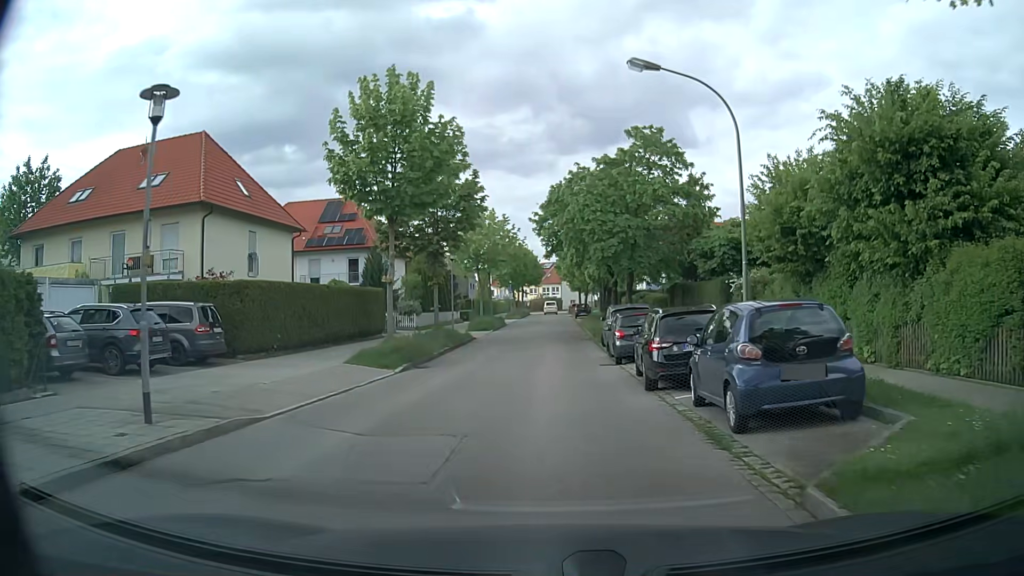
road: residential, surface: asphalt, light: Day
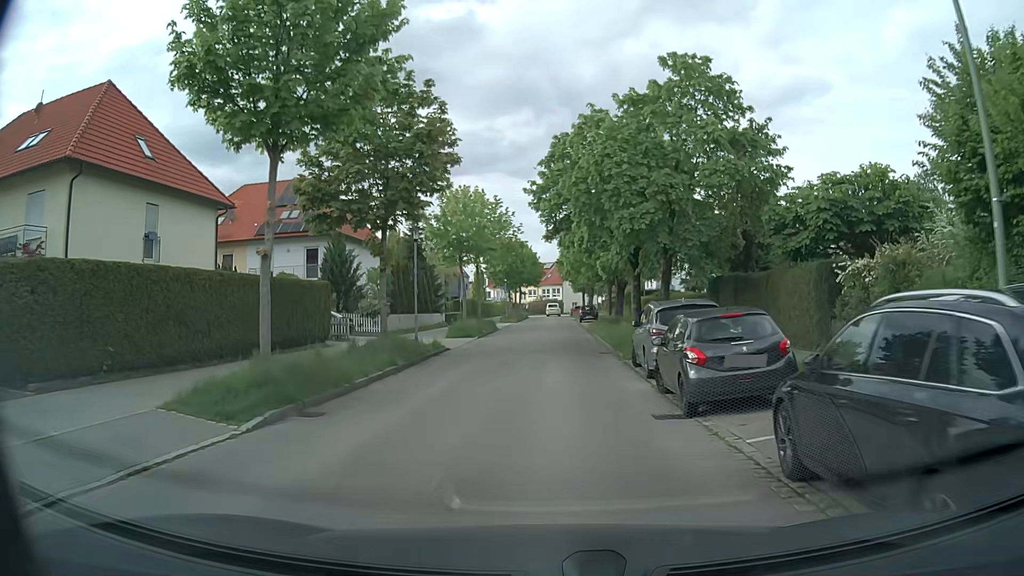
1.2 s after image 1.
(+0.1, +9.9) m; +1°
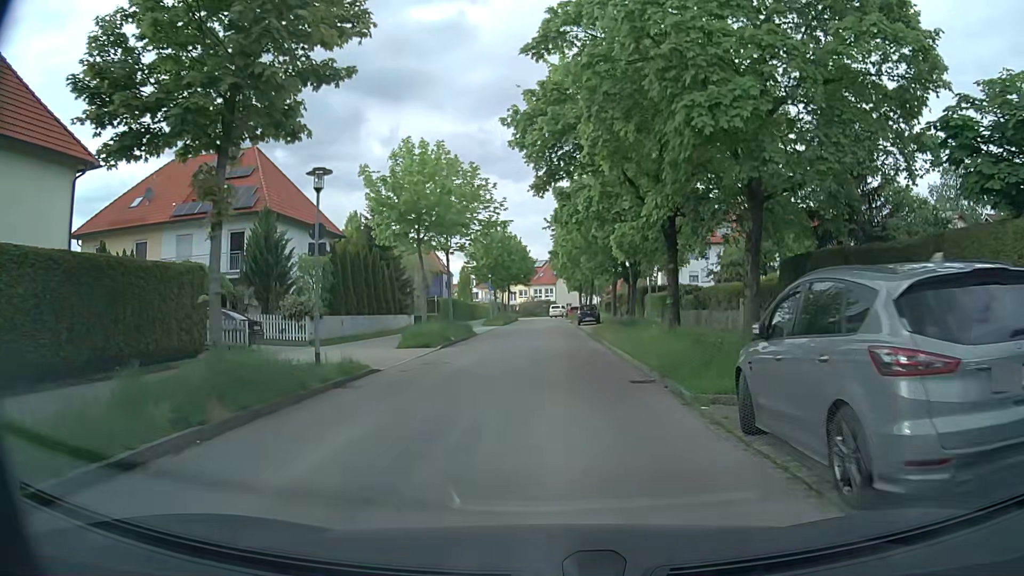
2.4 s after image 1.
(0.0, +10.4) m; 0°
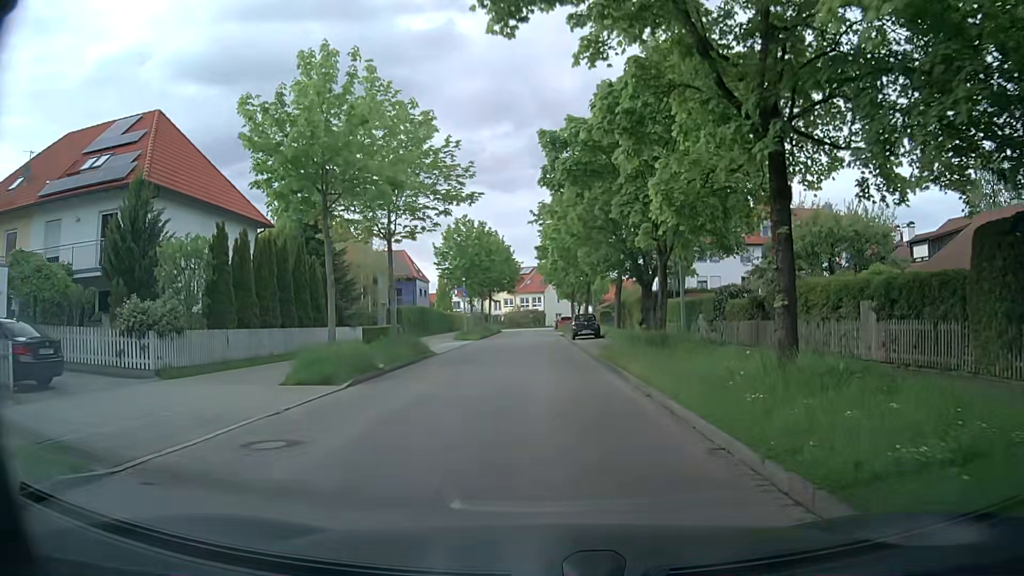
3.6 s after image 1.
(+0.2, +10.6) m; +1°
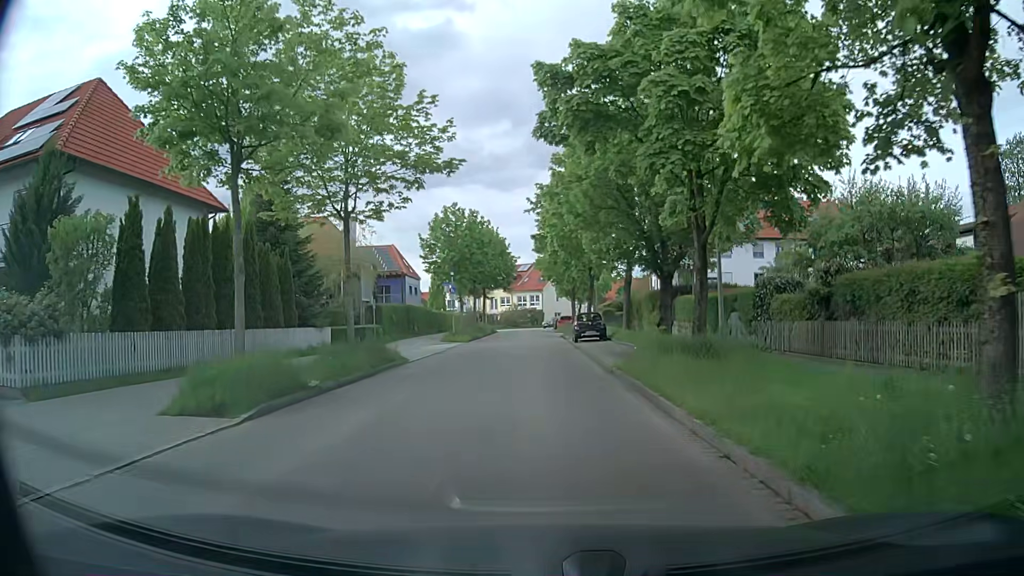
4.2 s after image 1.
(0.0, +5.2) m; 0°
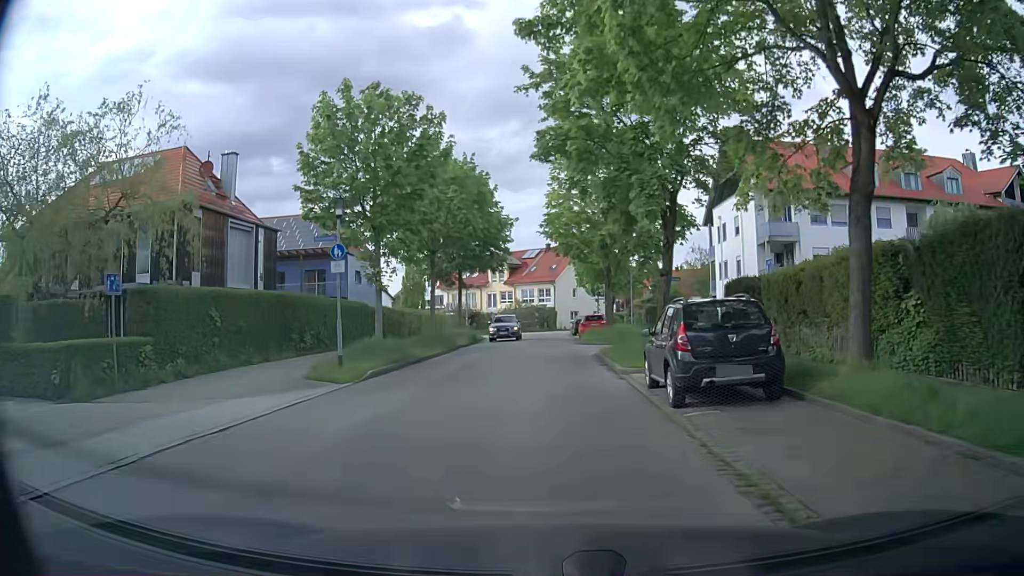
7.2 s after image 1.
(-0.2, +25.6) m; 0°
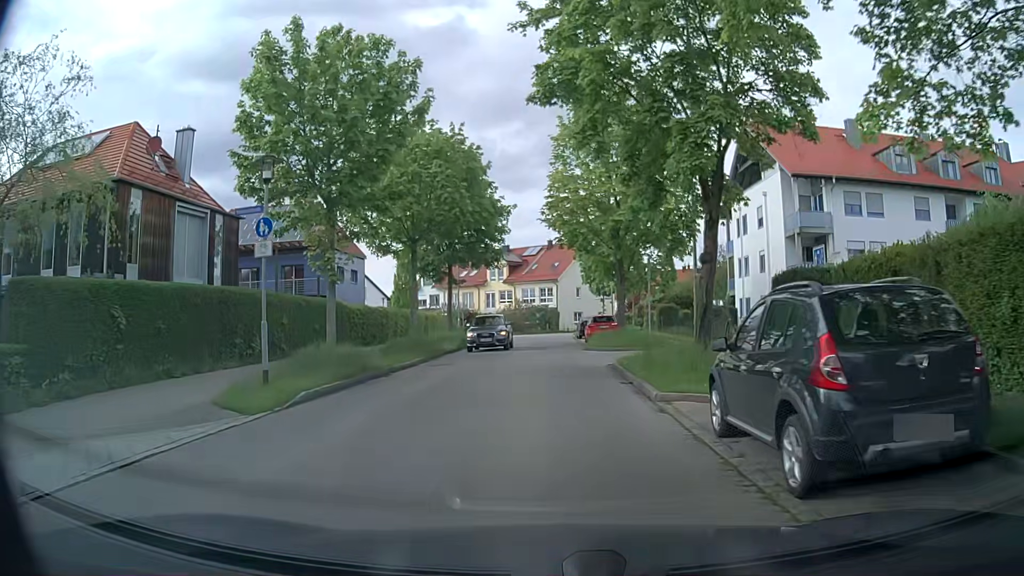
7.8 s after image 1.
(-0.1, +5.1) m; -1°
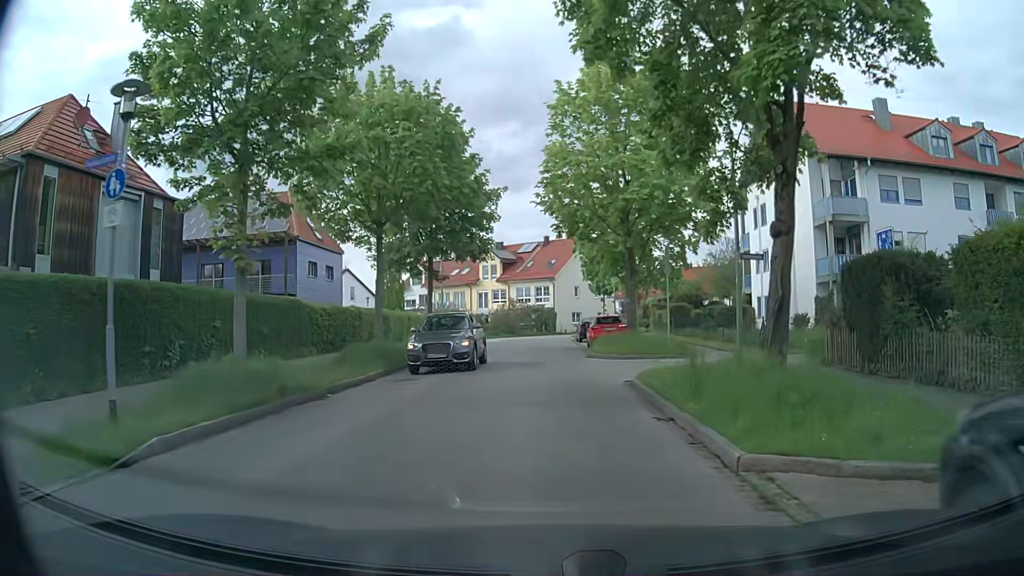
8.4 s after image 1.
(+0.1, +5.0) m; +1°
(0, +10) (0, +20) (0, +30) (0, +40) (+1, +50) (+5, +59) (+11, +66) (+19, +73) (+27, +79) (+35, +85) m
